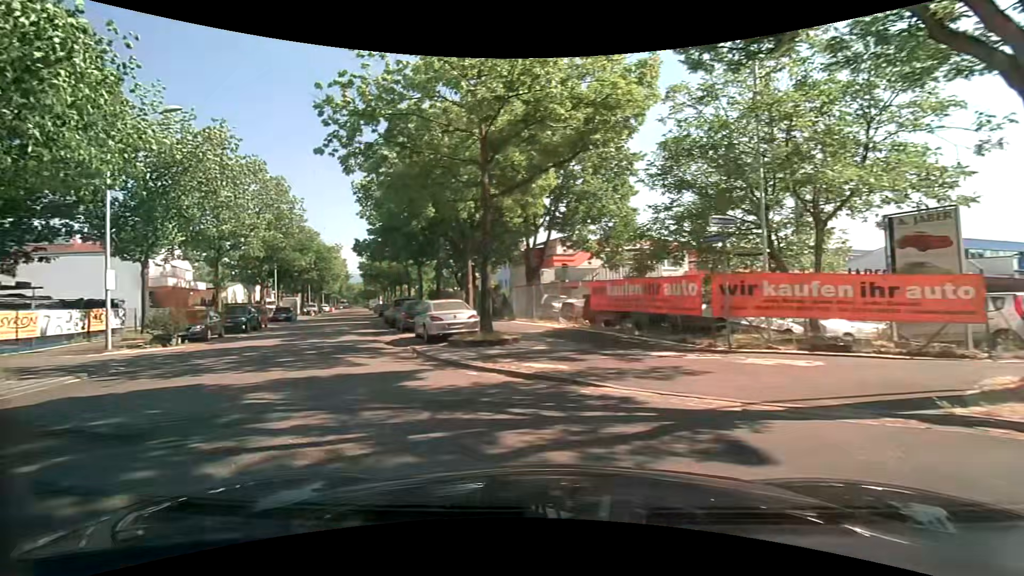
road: residential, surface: asphalt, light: Day
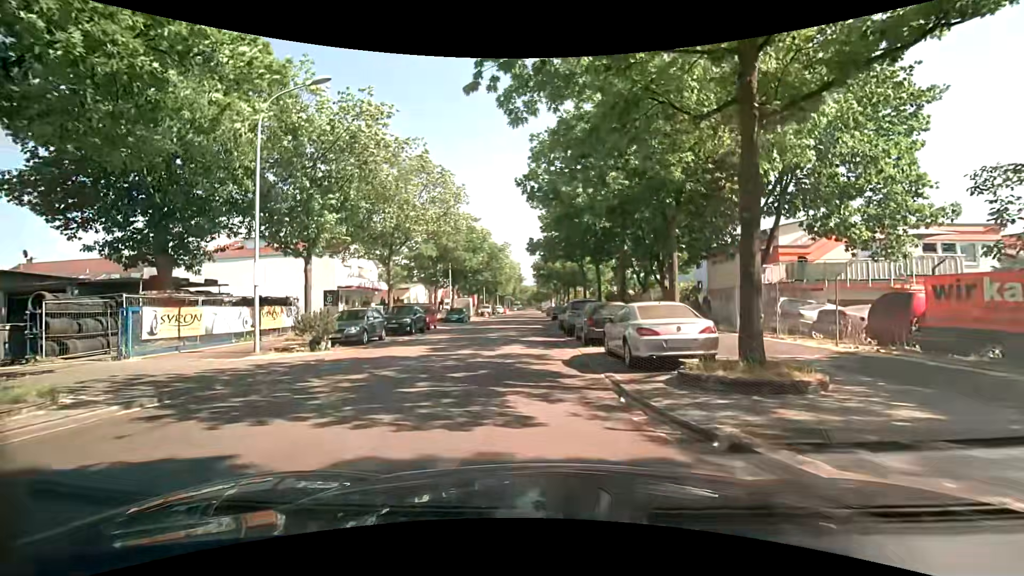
(-1.6, +5.7) m; -21°
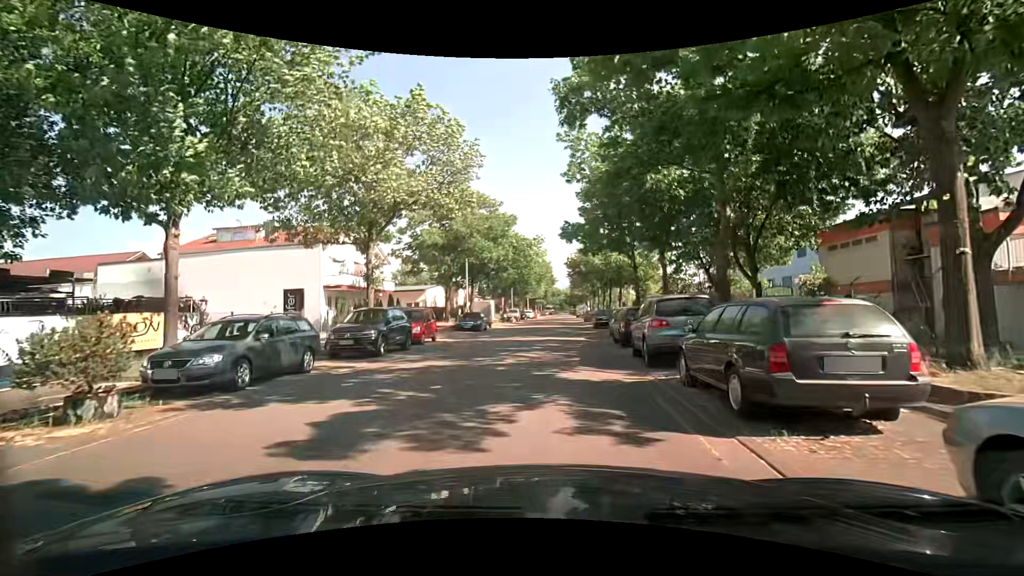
(-0.6, +10.6) m; -4°
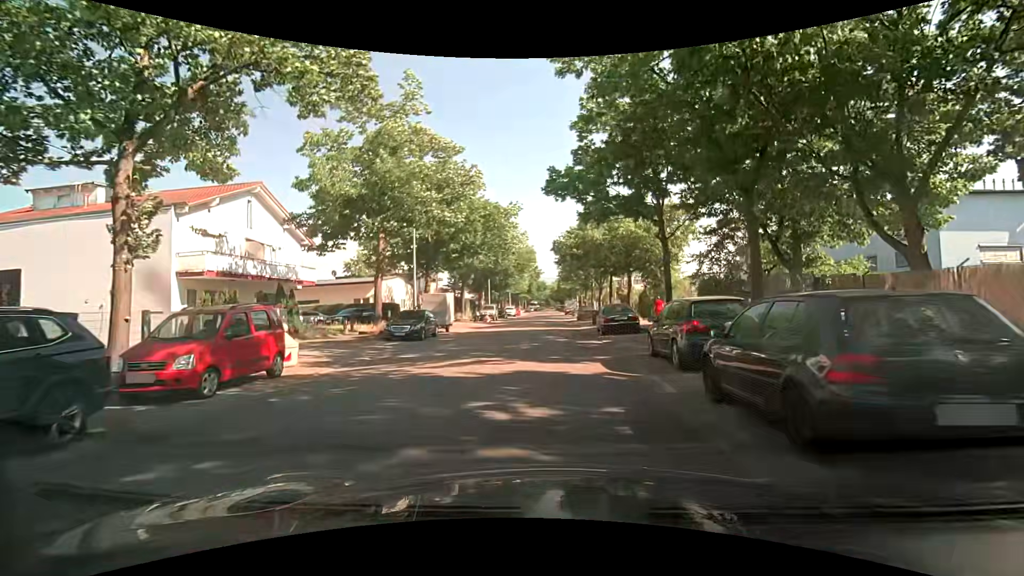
(+0.2, +13.5) m; +2°
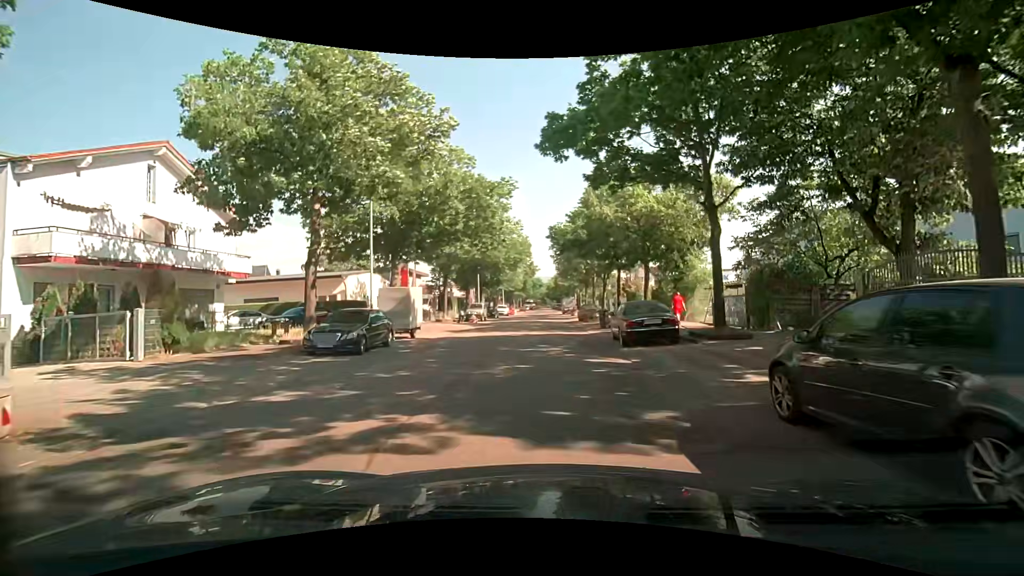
(-0.1, +7.3) m; 0°
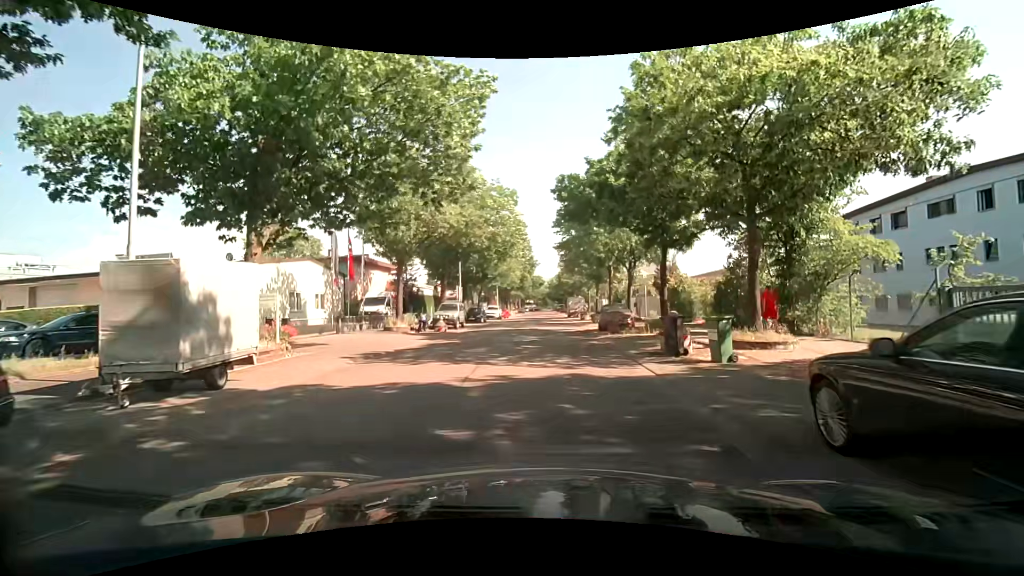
(-0.1, +14.4) m; -1°
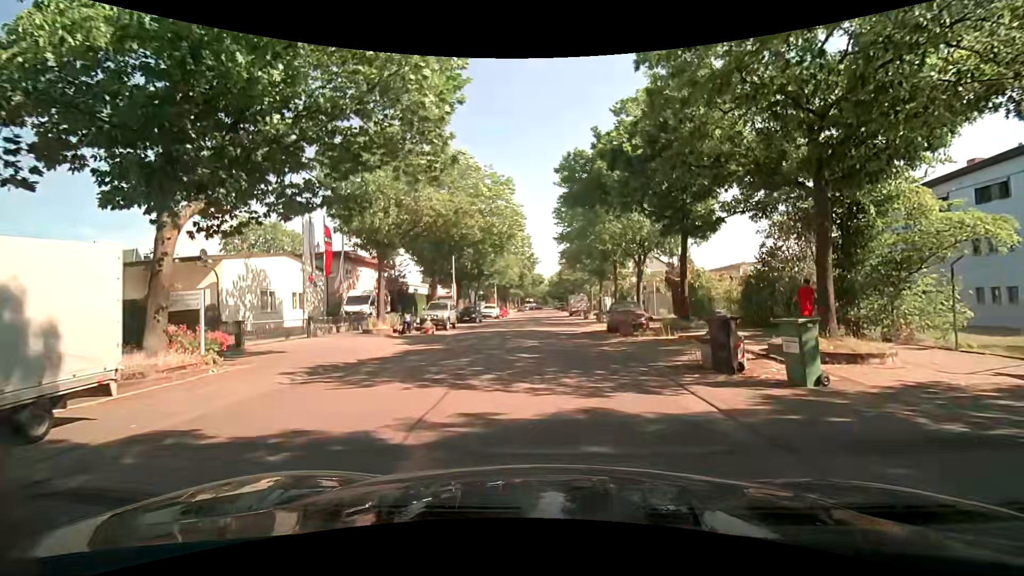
(0.0, +3.5) m; 0°
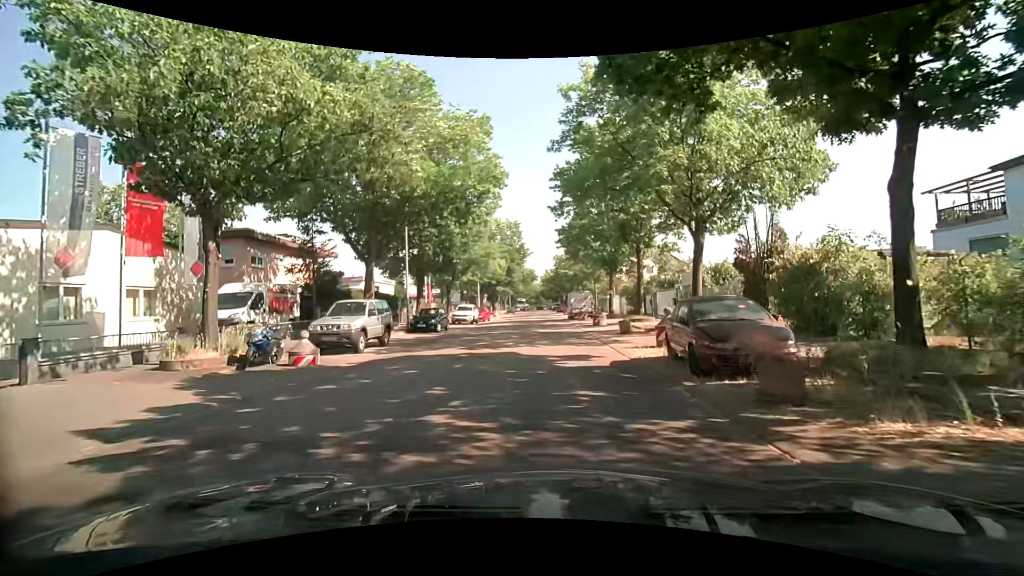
(+0.2, +13.3) m; +2°
